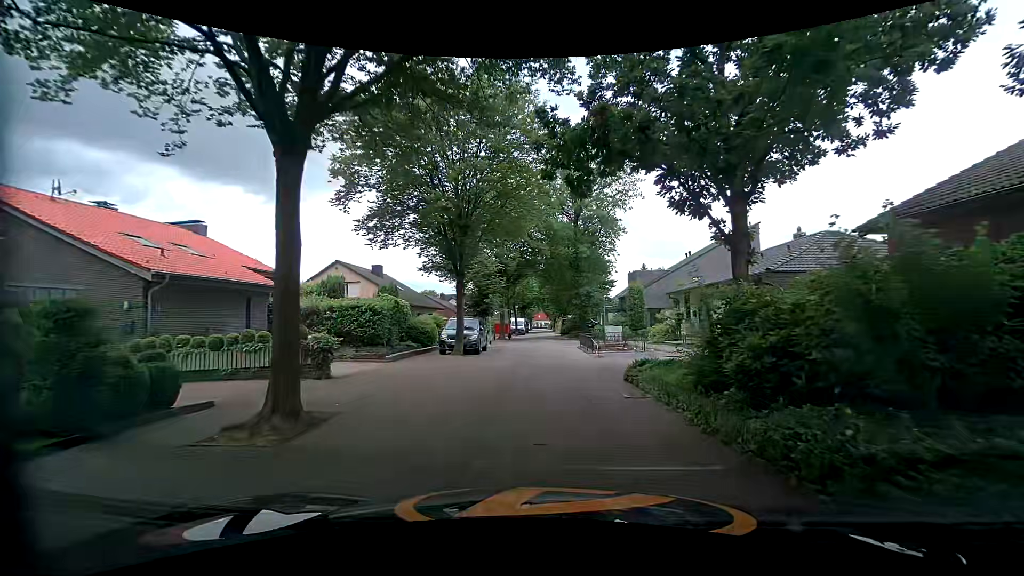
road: residential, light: Day
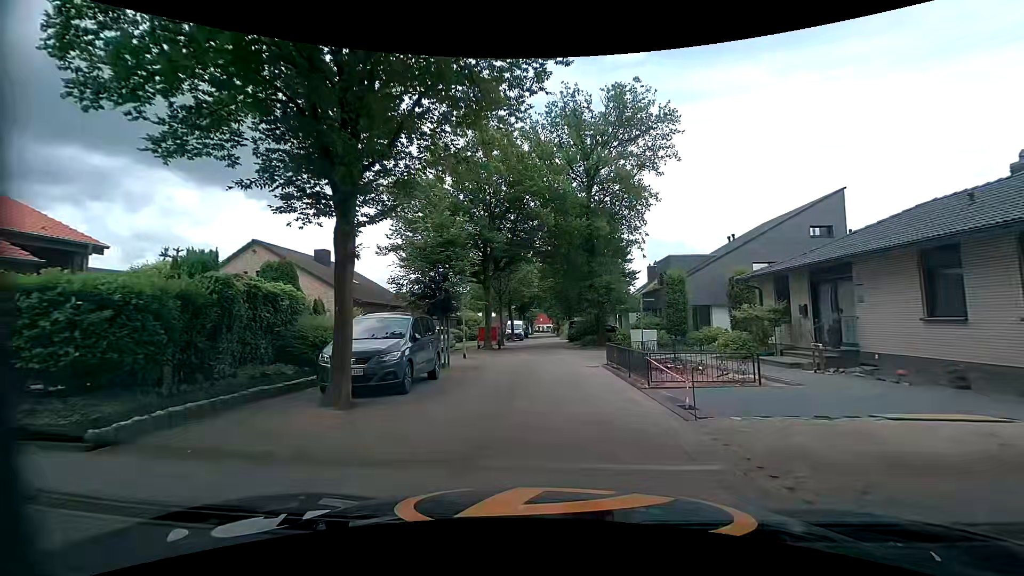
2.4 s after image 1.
(0.0, +12.0) m; 0°
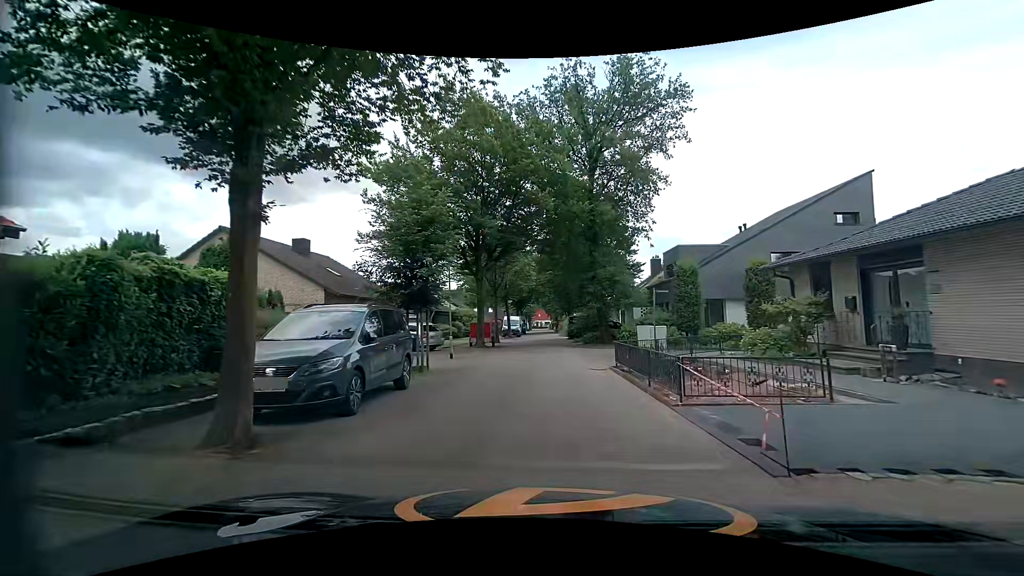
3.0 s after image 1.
(0.0, +2.8) m; +2°
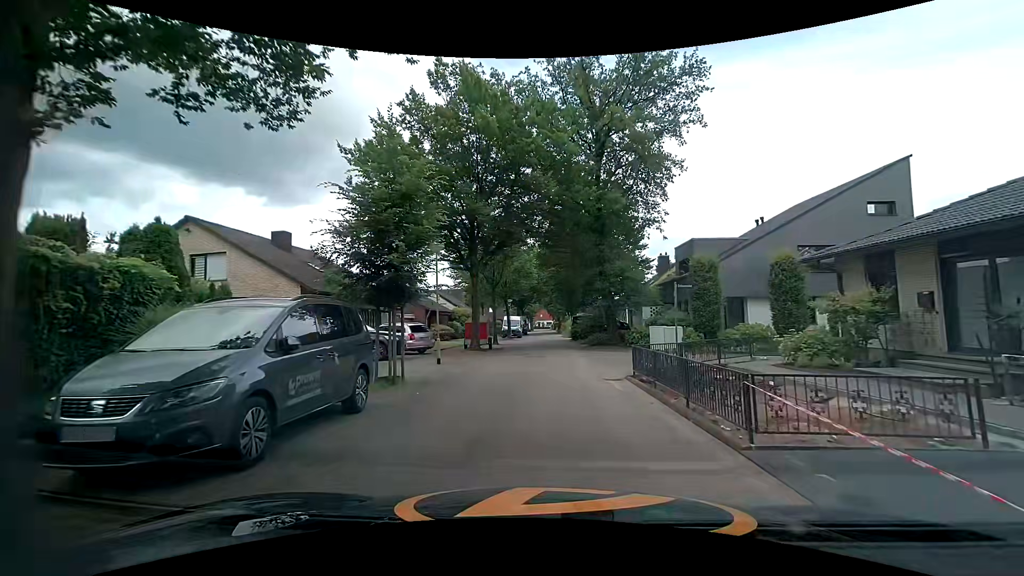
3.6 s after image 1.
(-0.1, +2.7) m; 0°
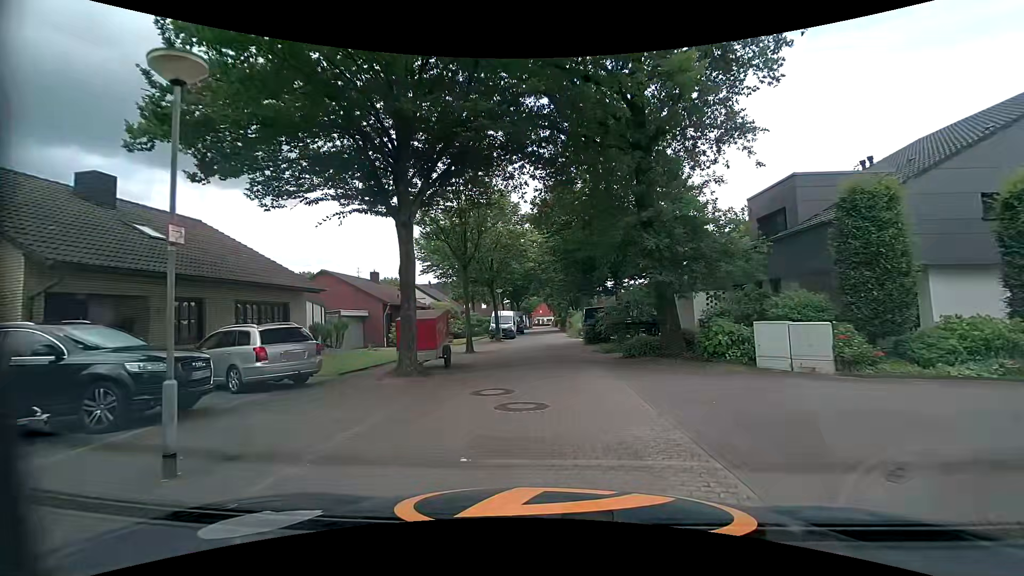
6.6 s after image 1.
(-0.4, +12.2) m; -2°
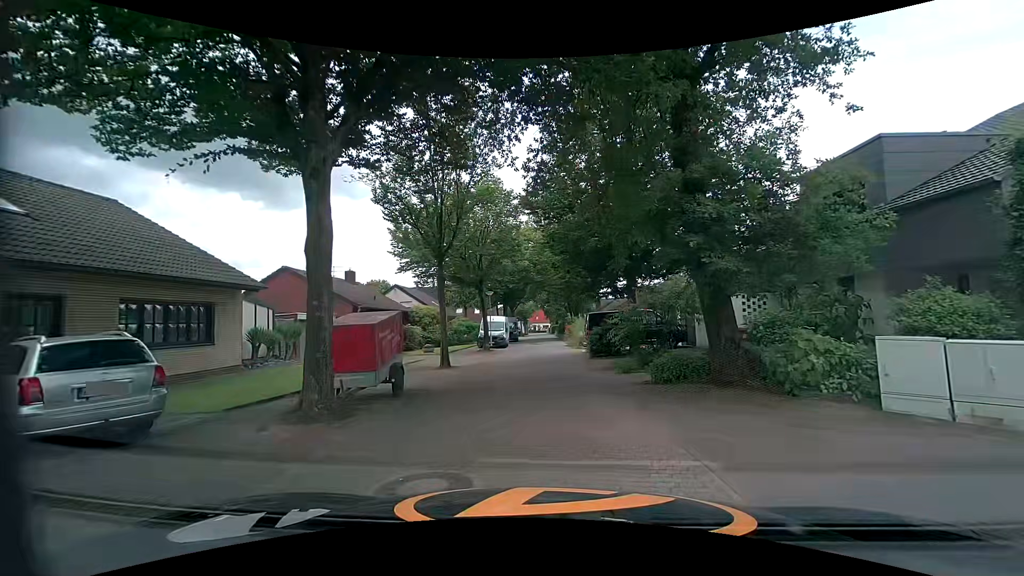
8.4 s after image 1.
(0.0, +4.7) m; 0°
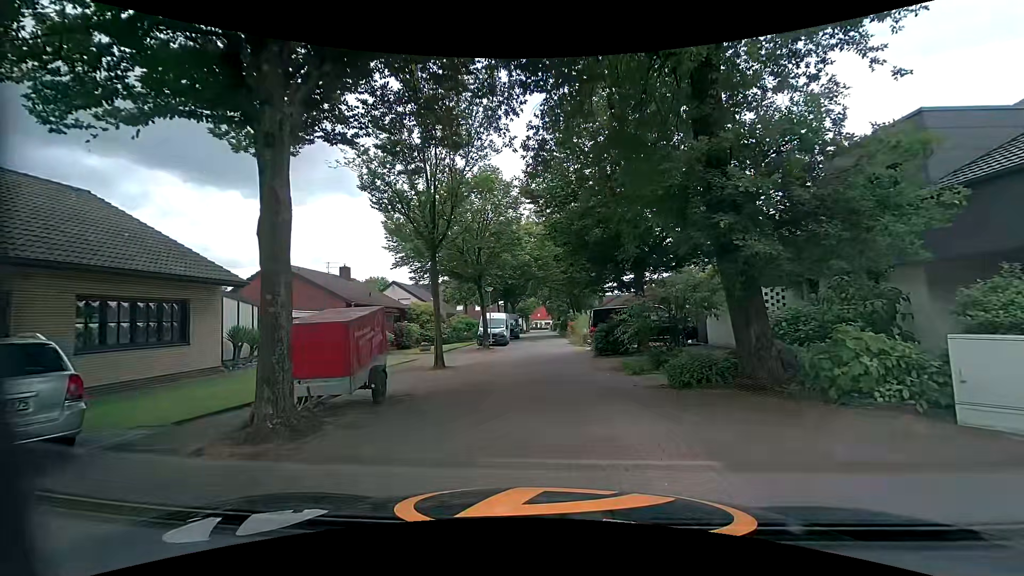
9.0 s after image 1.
(0.0, +1.3) m; 0°
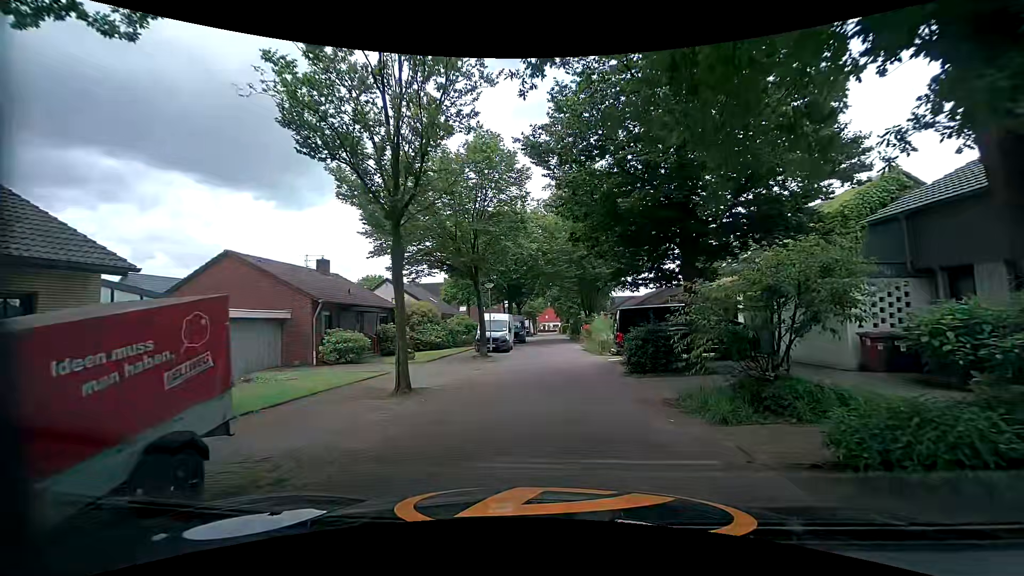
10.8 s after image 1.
(0.0, +5.6) m; -1°
